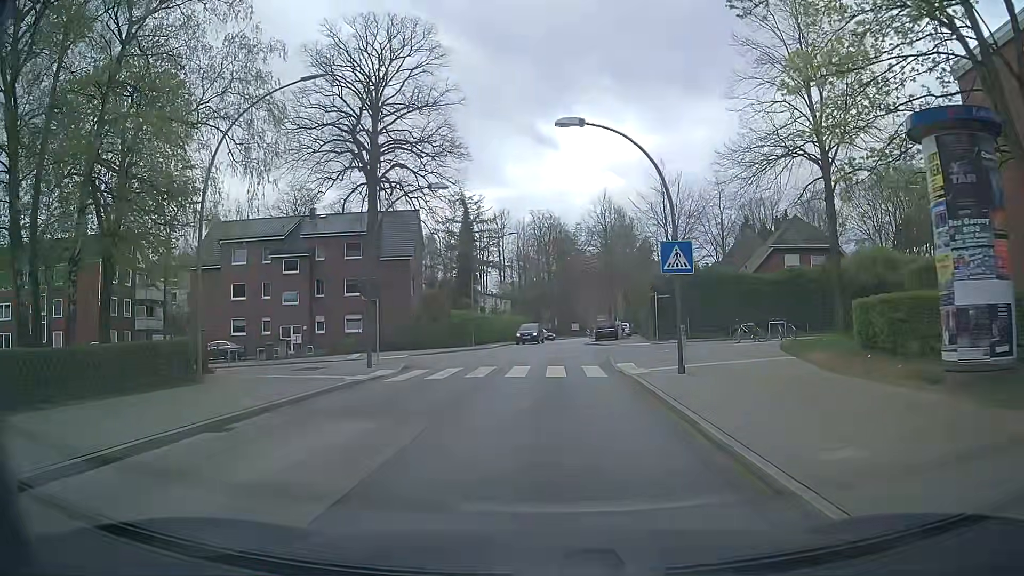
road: tertiary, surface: asphalt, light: Day
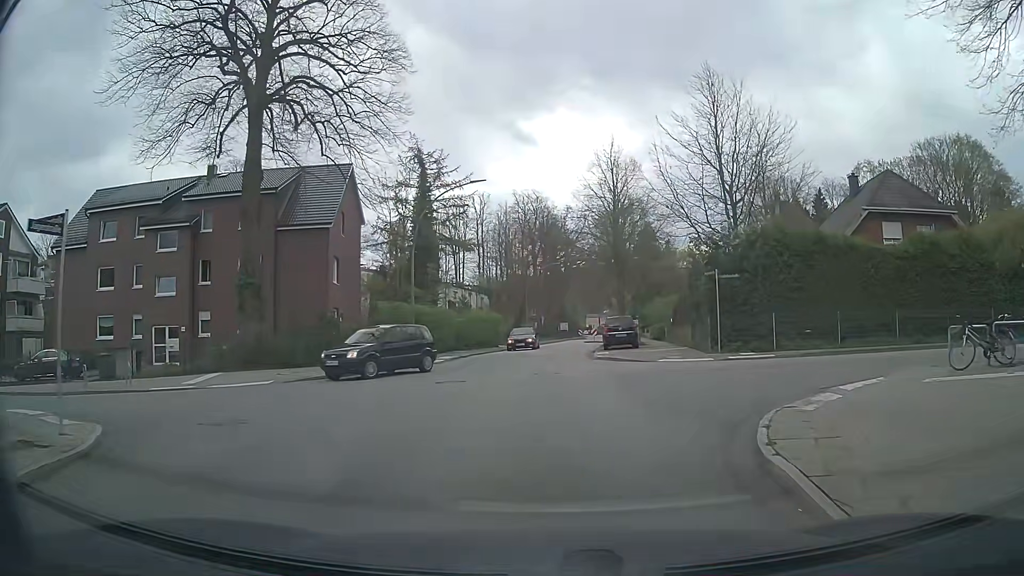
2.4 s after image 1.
(+0.5, +17.2) m; +1°
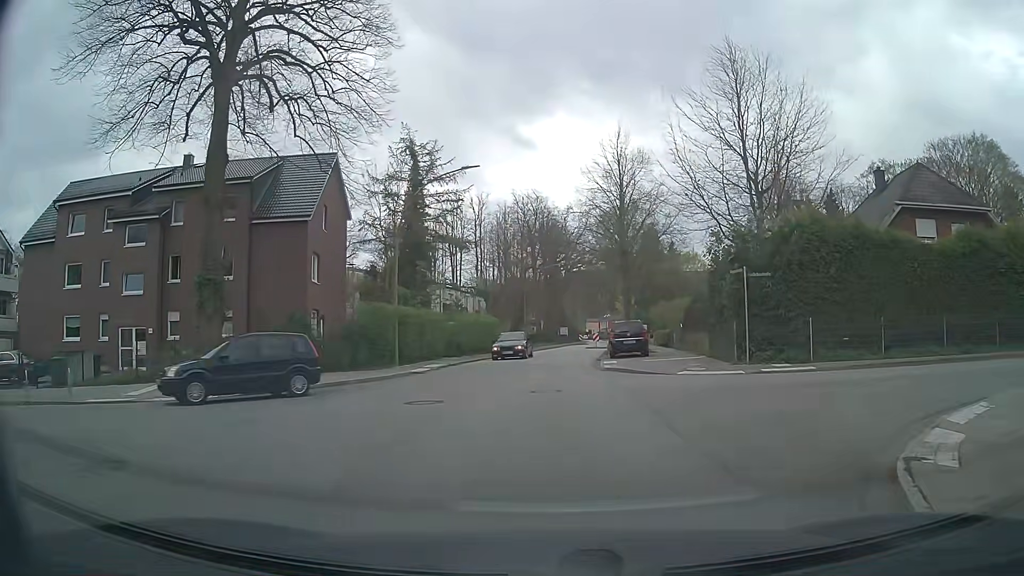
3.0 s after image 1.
(0.0, +3.4) m; -1°
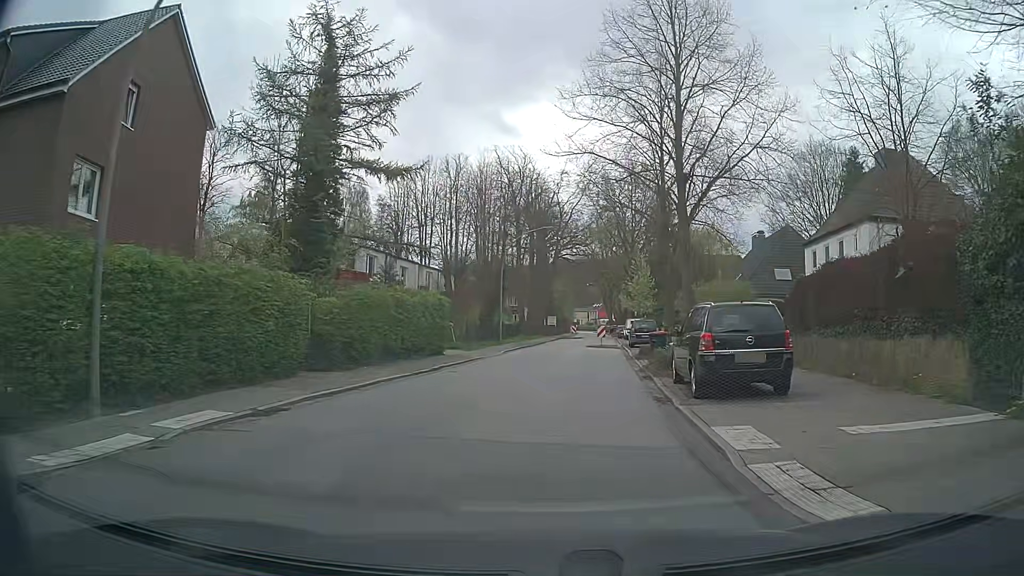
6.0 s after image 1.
(+0.6, +18.8) m; +3°
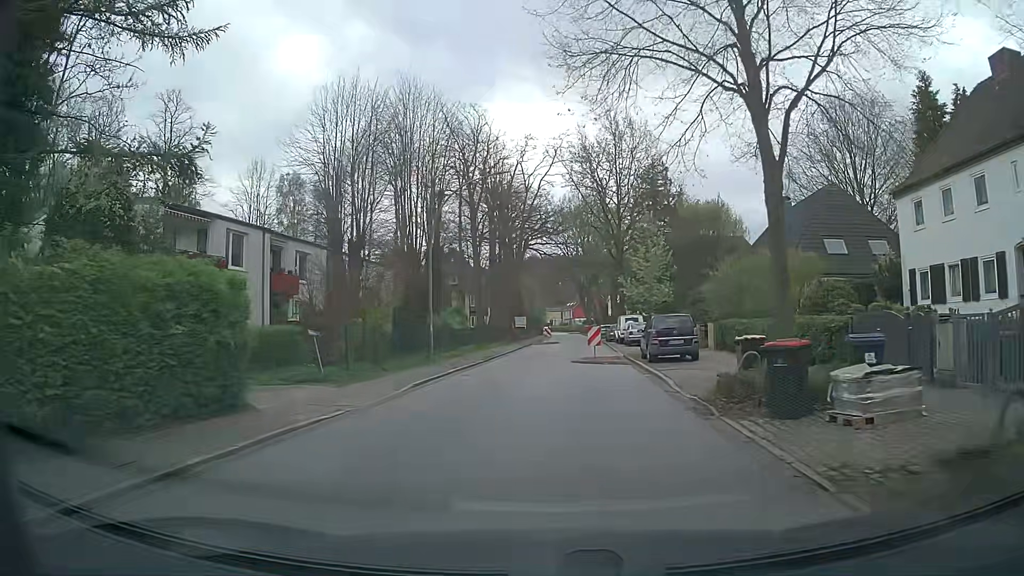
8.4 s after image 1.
(+0.6, +17.0) m; +2°
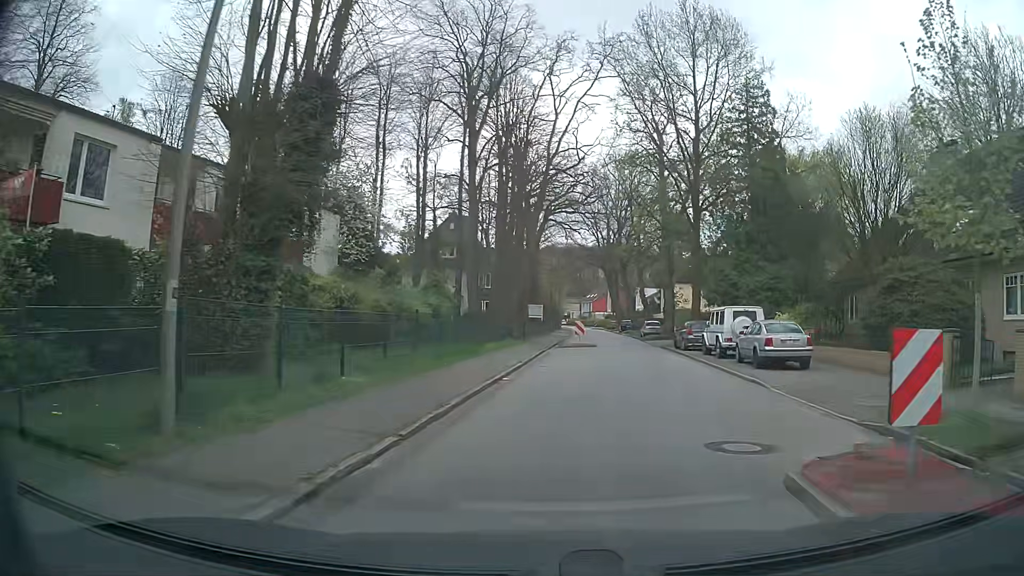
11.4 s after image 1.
(-0.5, +21.8) m; -1°
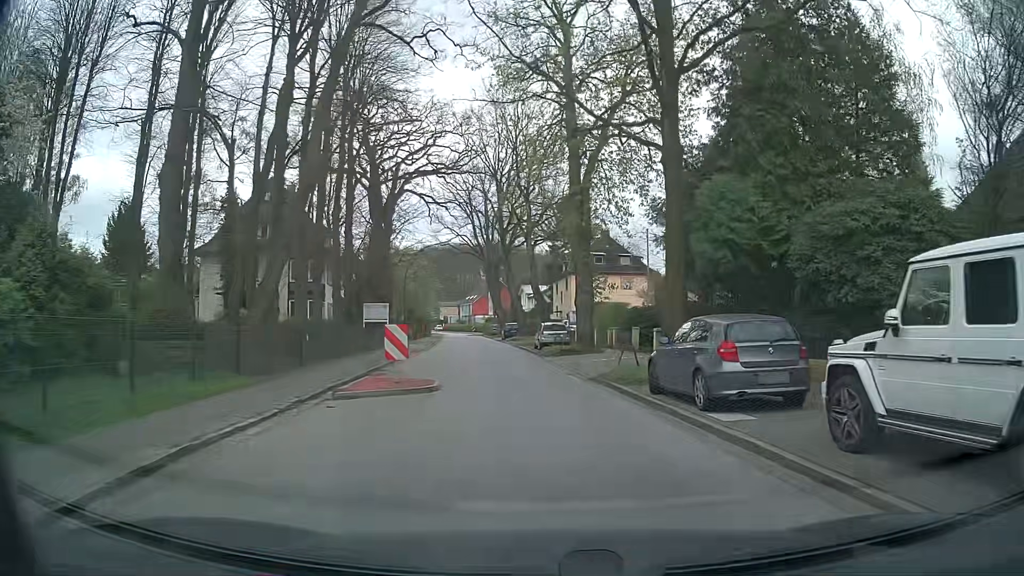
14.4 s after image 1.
(+2.6, +22.0) m; +11°
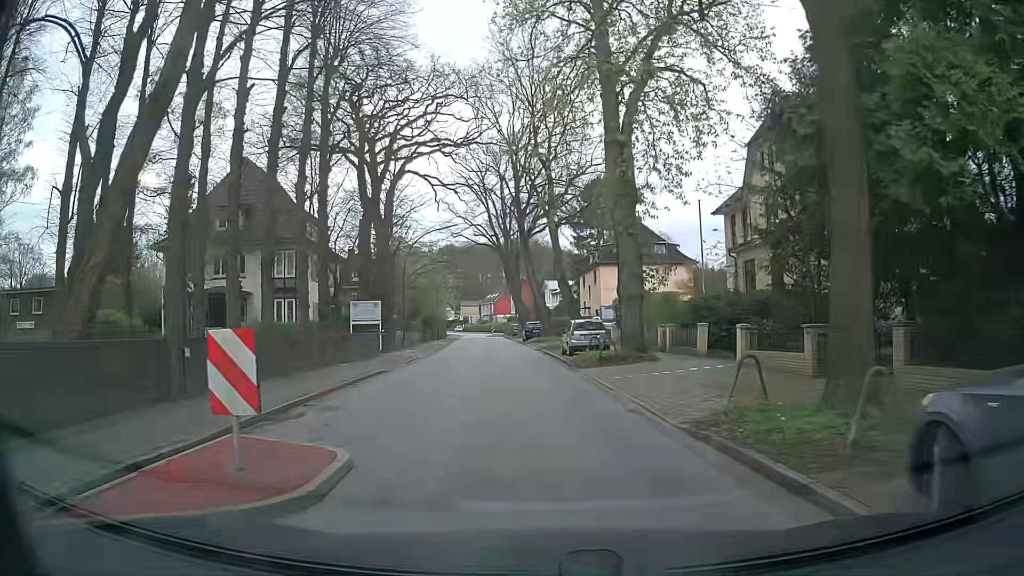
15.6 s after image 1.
(-0.2, +8.9) m; -2°
(0, +10) (-1, +20) (-2, +30) (-3, +40) (-4, +50) (-5, +60) (-6, +70) (-7, +80) (-9, +89) (-12, +99) m
